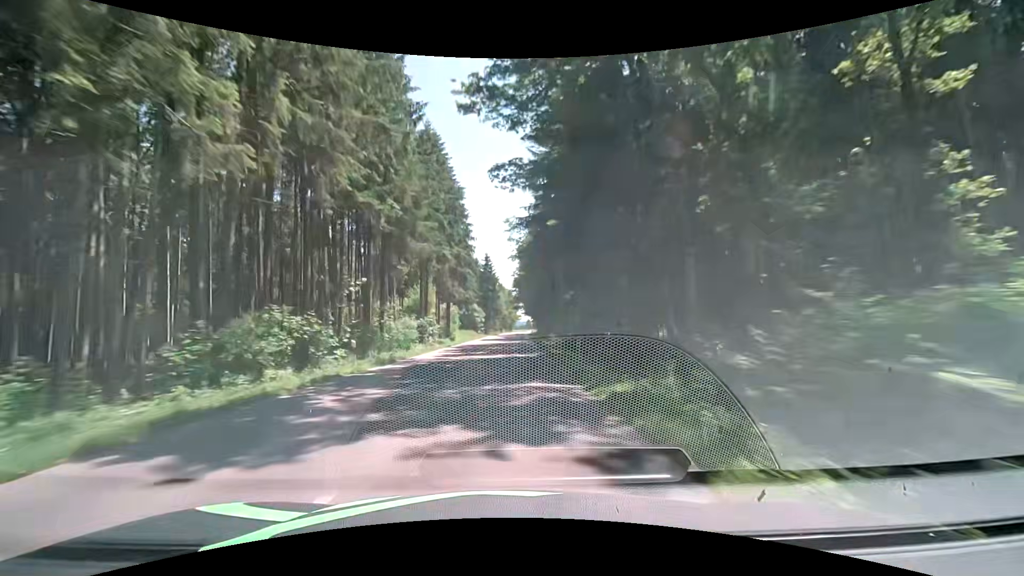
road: secondary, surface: asphalt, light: Day
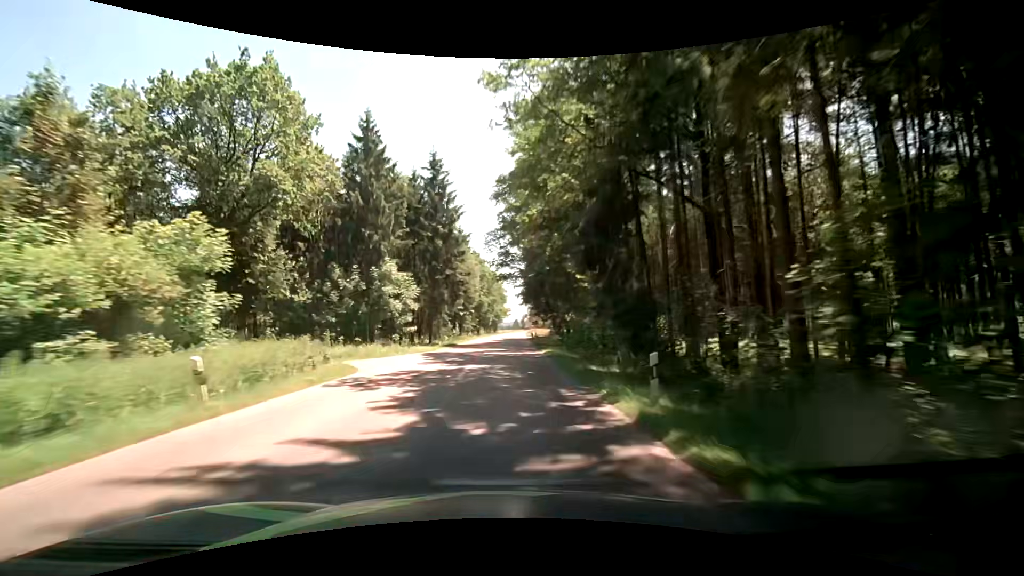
(+0.9, +62.5) m; +1°
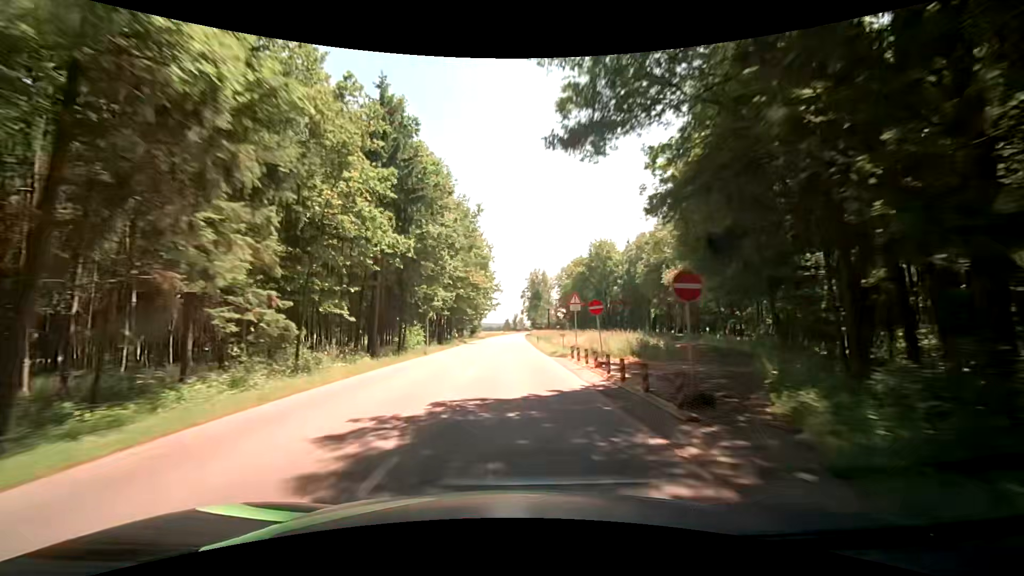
(+0.6, +62.4) m; +1°
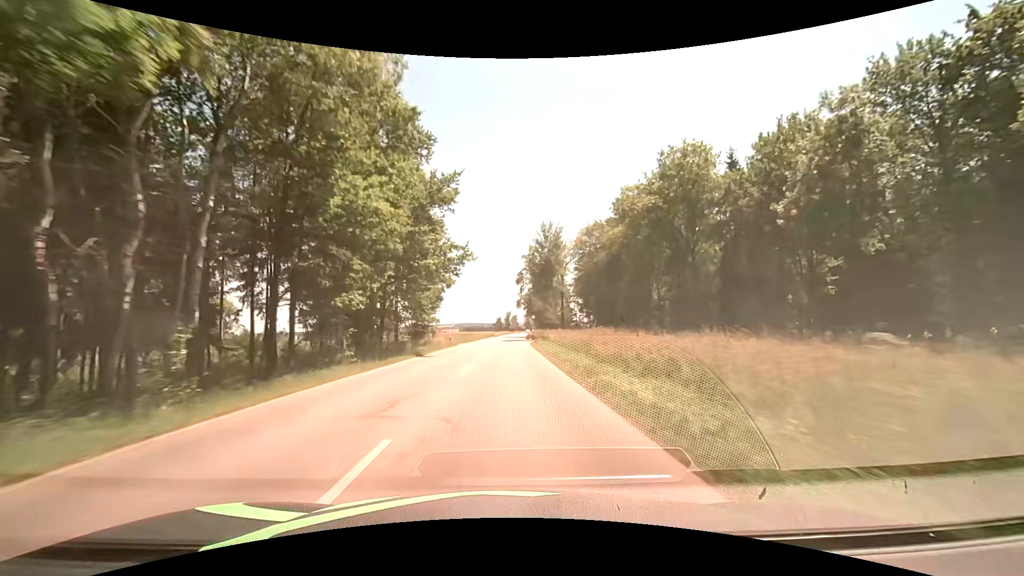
(+0.8, +50.1) m; +2°
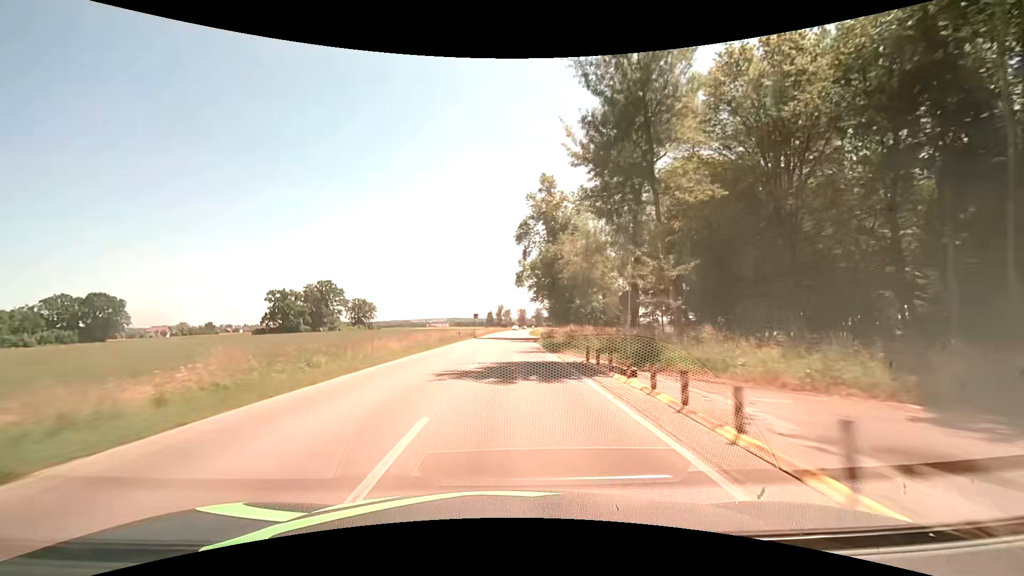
(-0.4, +50.1) m; 0°
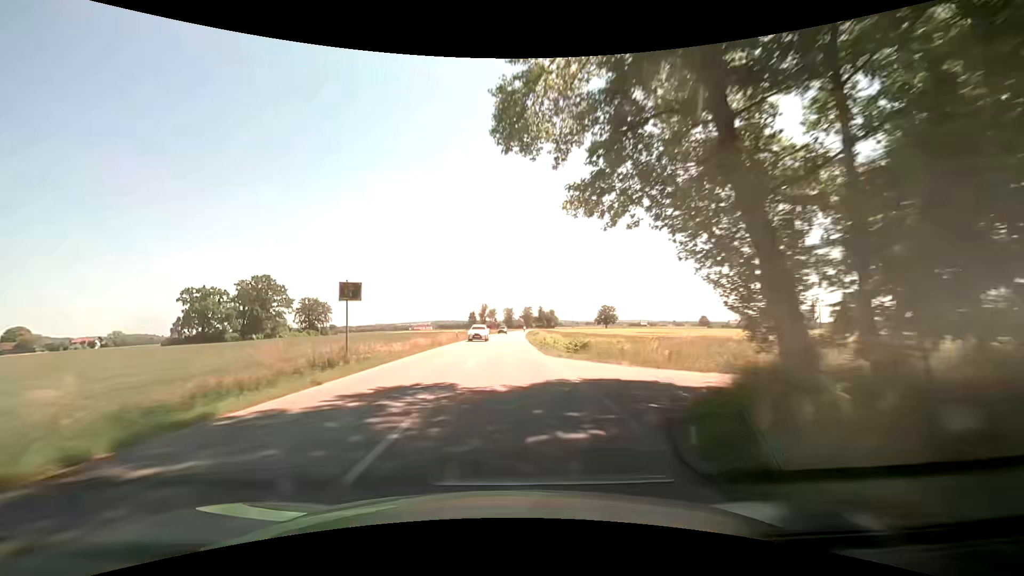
(+1.1, +50.1) m; +2°
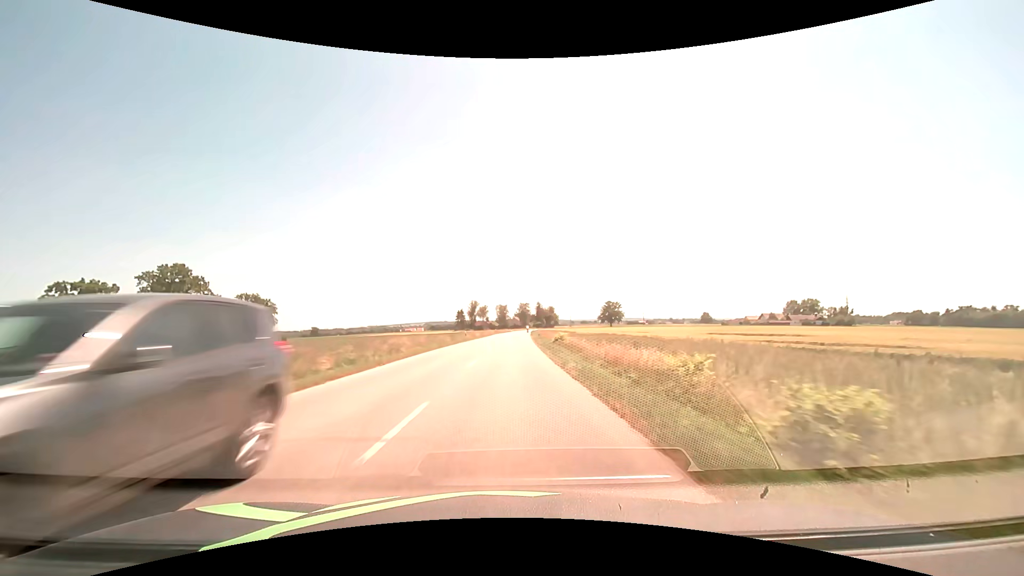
(+0.6, +50.2) m; +1°
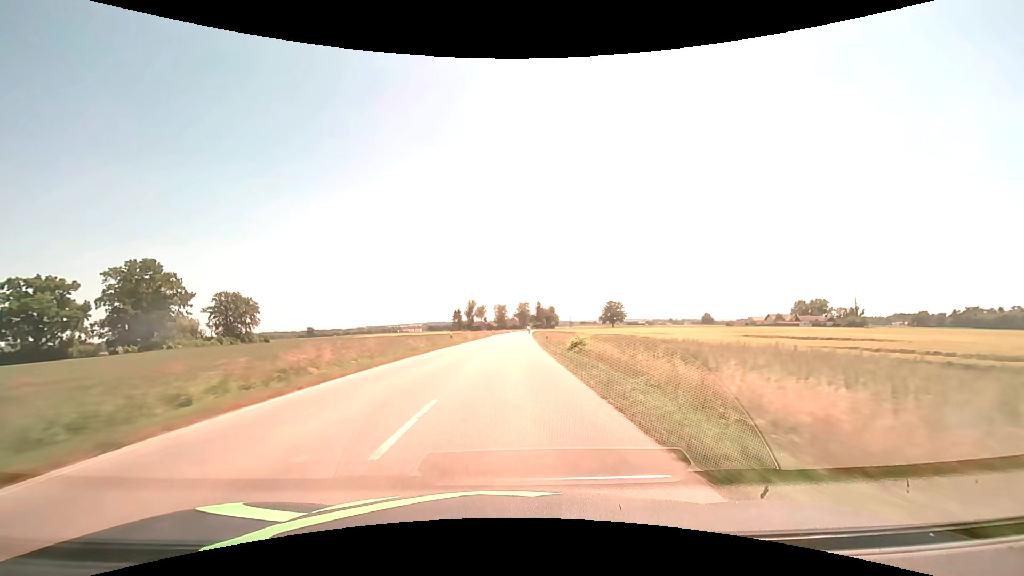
(0.0, +12.5) m; 0°
(0, +10) (0, +20) (0, +30) (0, +40) (0, +50) (+1, +60) (+1, +70) (+1, +80) (+1, +90) (+1, +100) m
